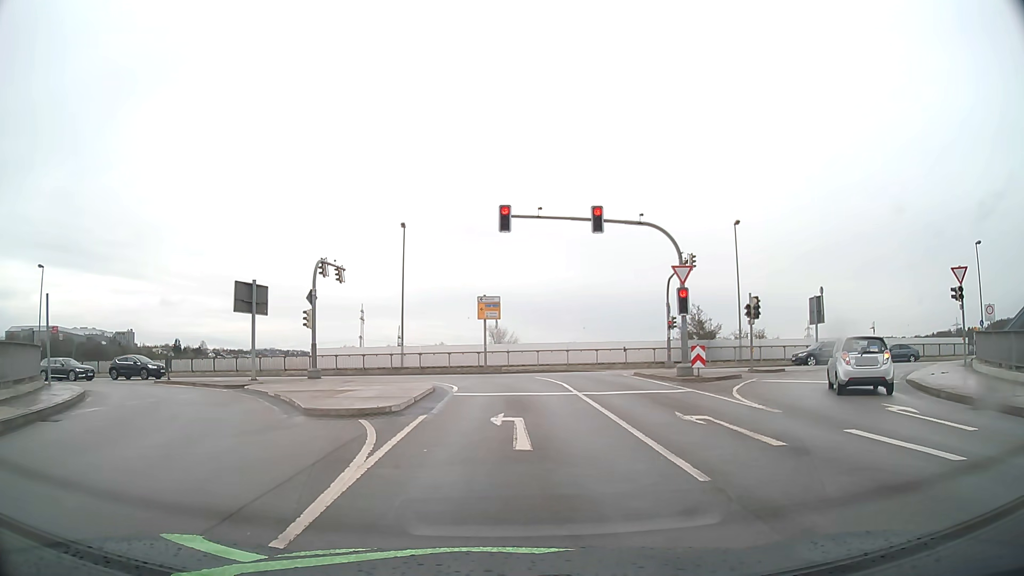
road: primary_link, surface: asphalt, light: Day
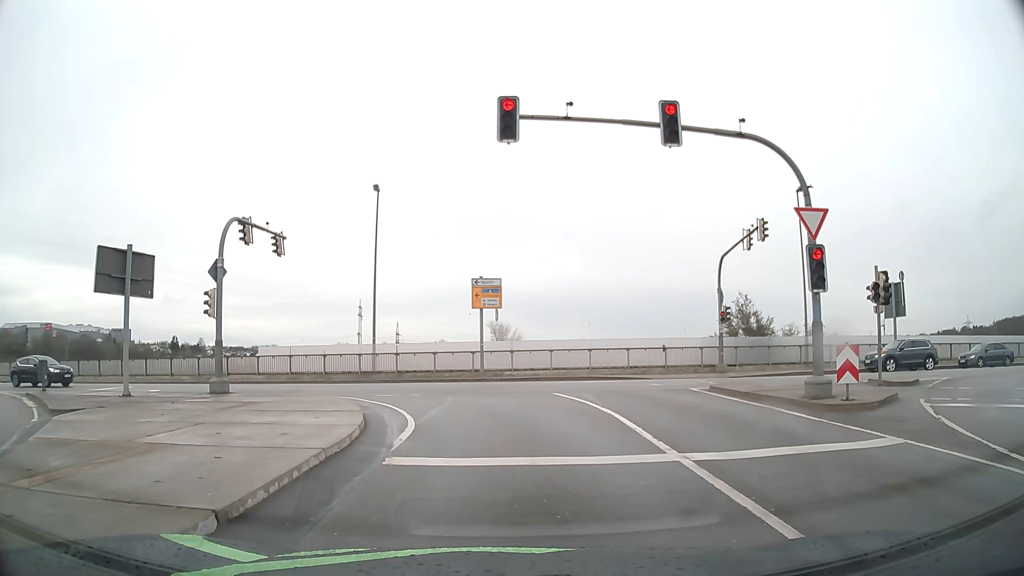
(0.0, +10.6) m; -1°
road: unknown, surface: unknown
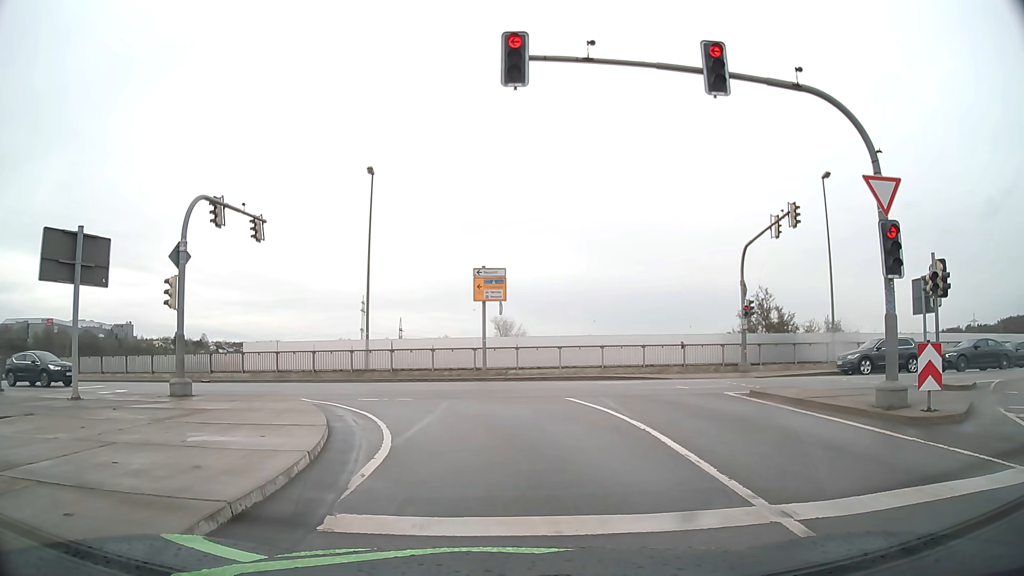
(0.0, +2.7) m; 0°
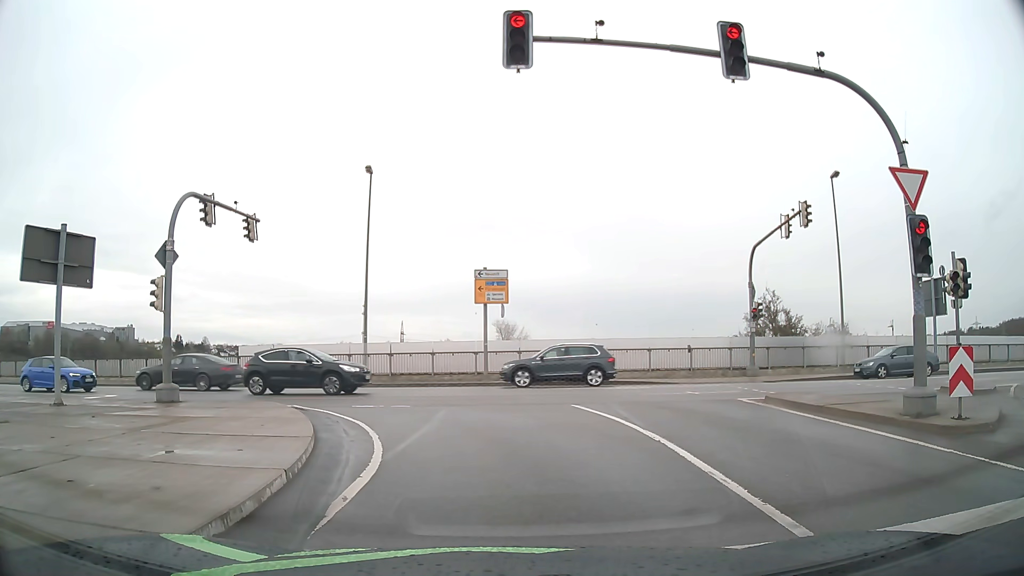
(0.0, +0.9) m; 0°
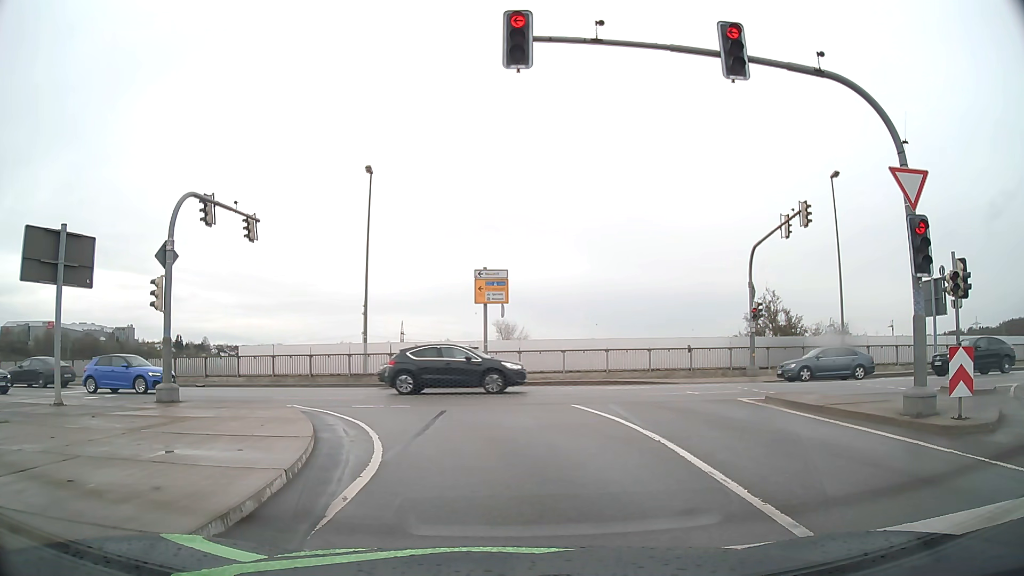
(0.0, 0.0) m; 0°
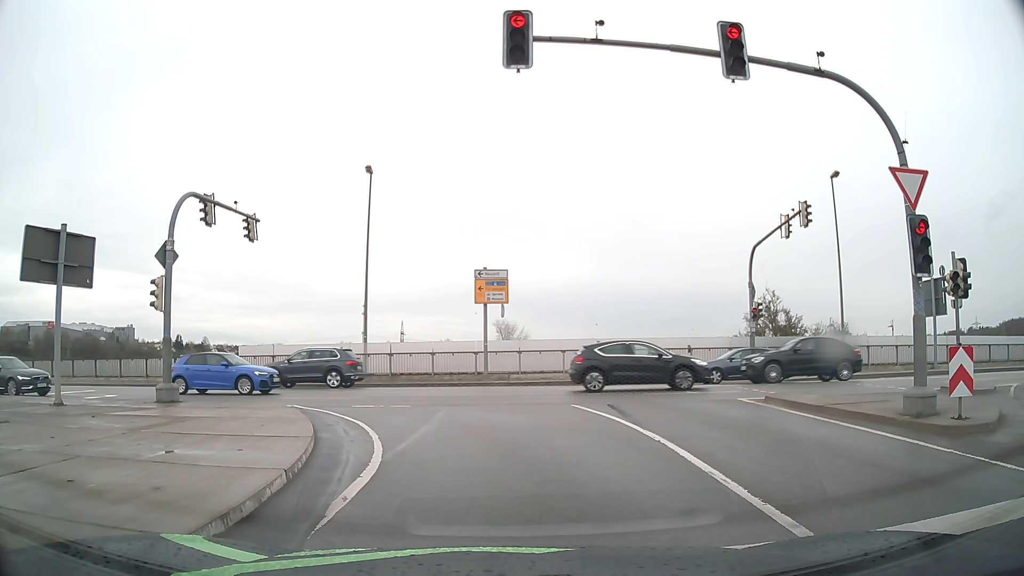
(0.0, 0.0) m; 0°
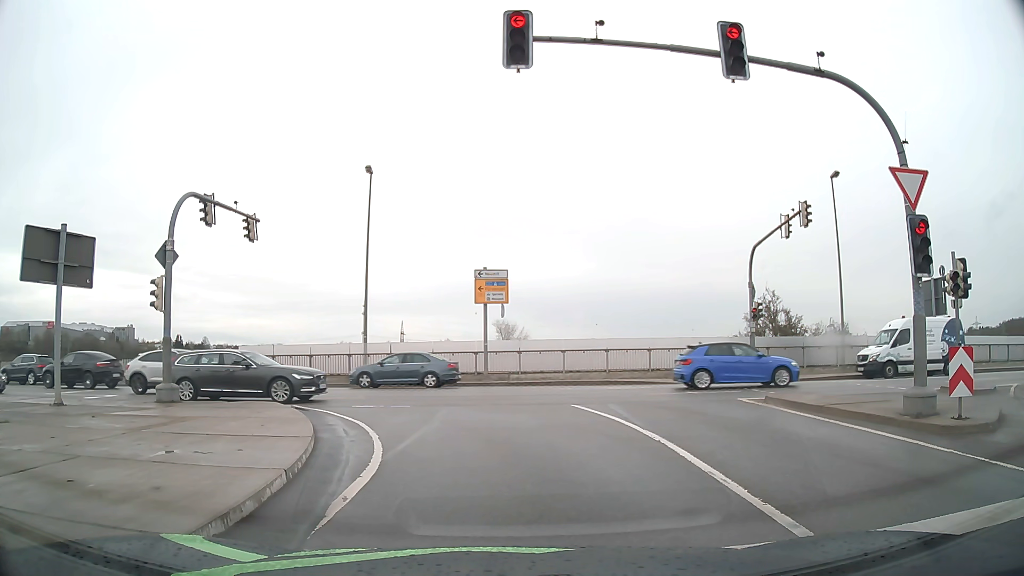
(0.0, 0.0) m; 0°
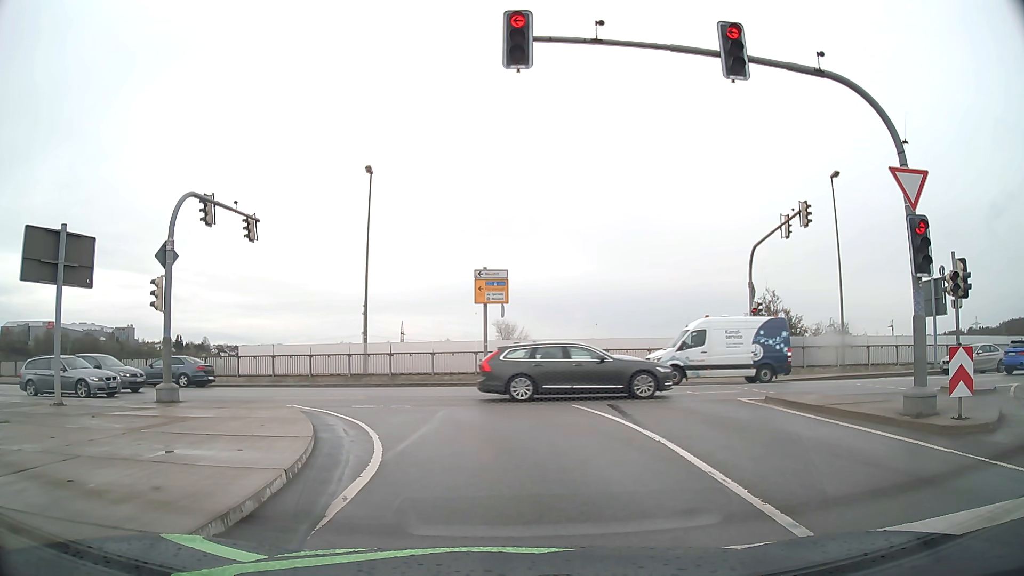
(0.0, 0.0) m; 0°
(0, +10) (-4, +19) (-11, +26) (-21, +28) (-31, +29) (-41, +30) (-51, +31) (-61, +33) (-71, +35) (-81, +36) m
